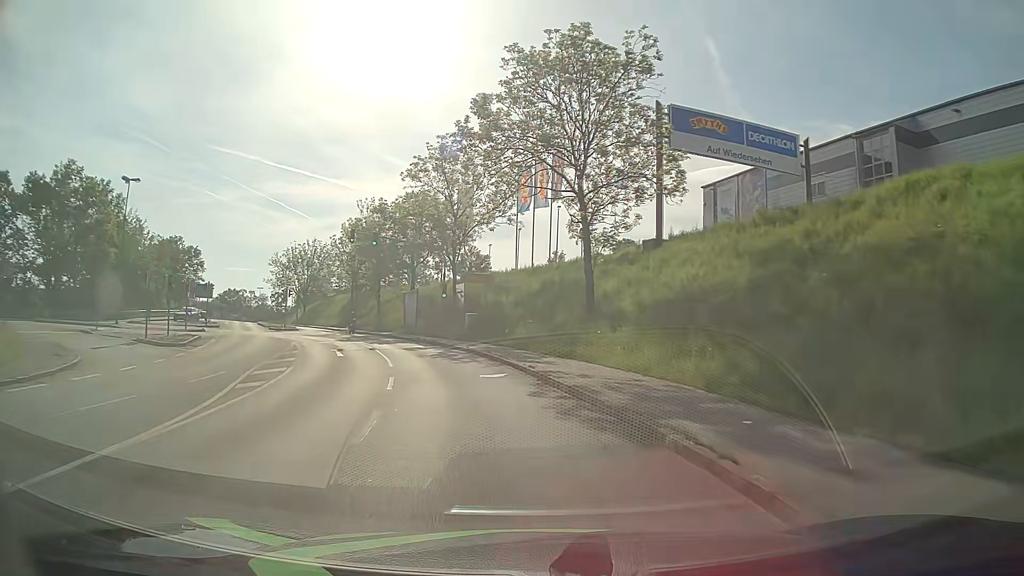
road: tertiary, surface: asphalt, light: Day
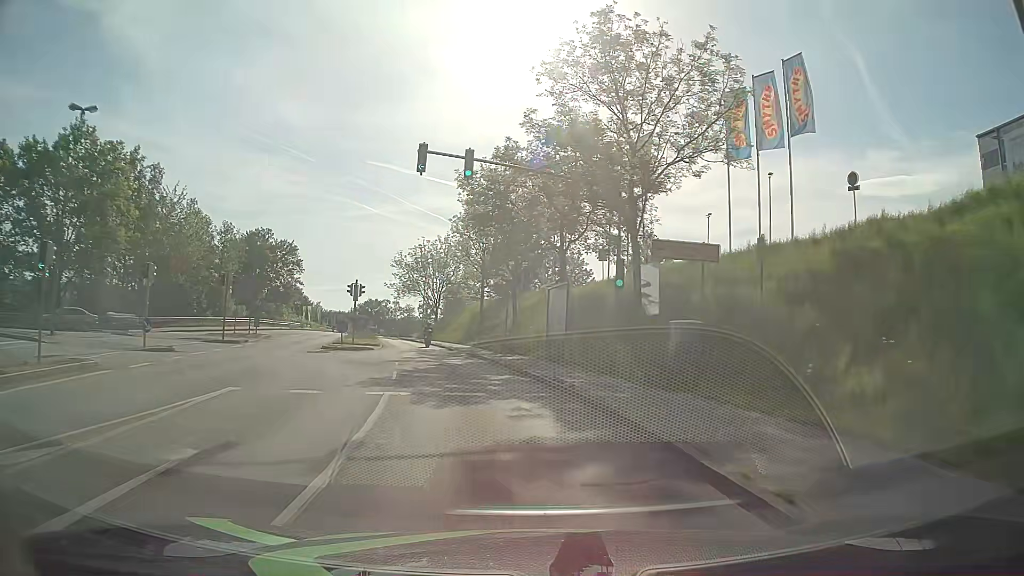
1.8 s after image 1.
(-2.8, +21.9) m; -13°
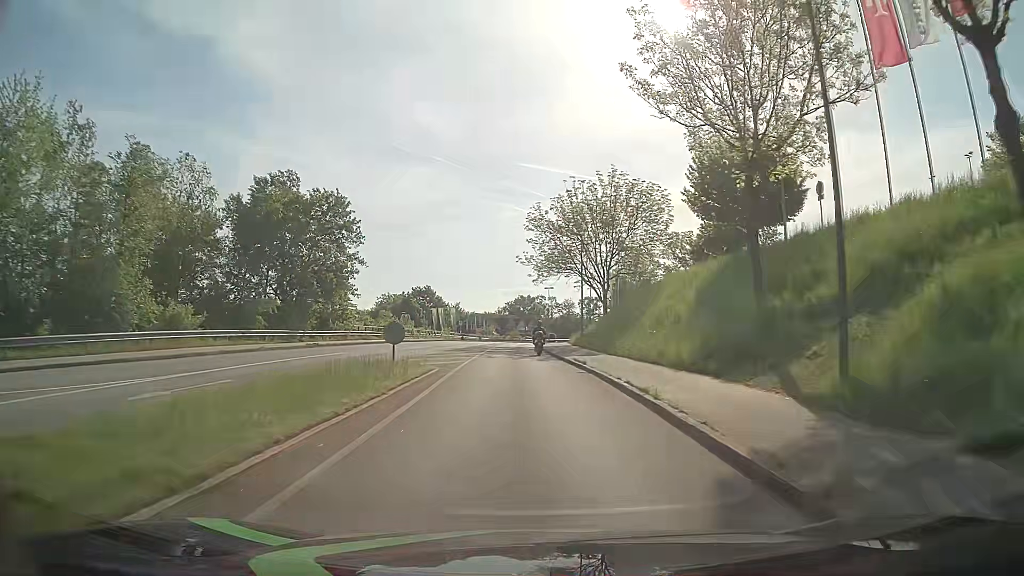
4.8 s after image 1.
(-5.6, +37.0) m; -14°
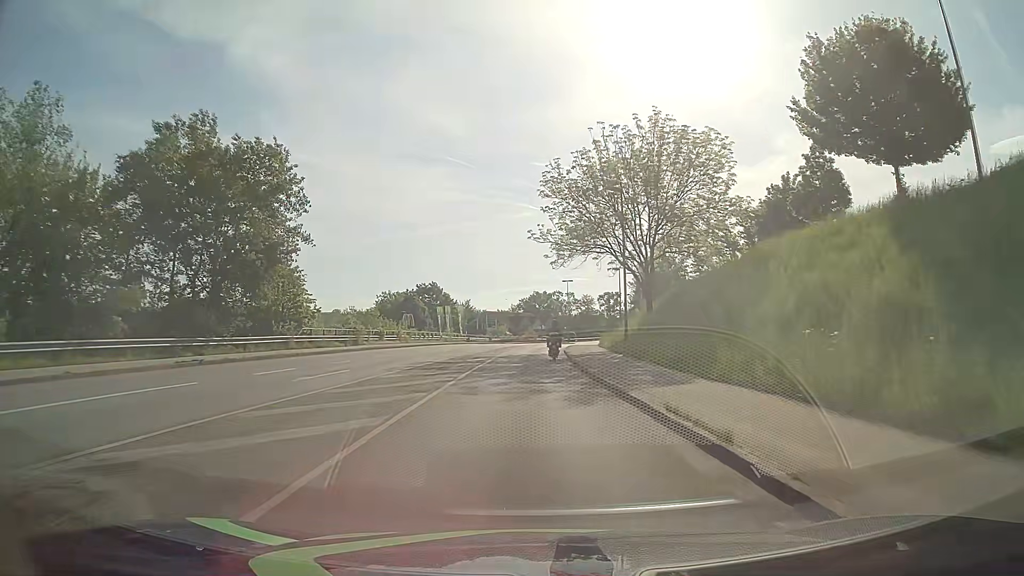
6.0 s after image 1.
(-0.1, +15.1) m; -1°
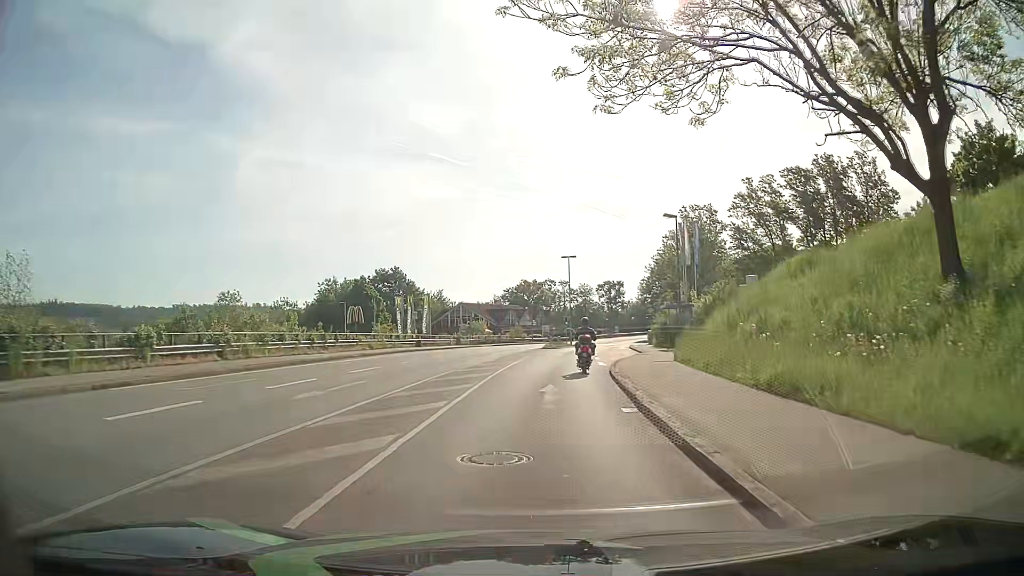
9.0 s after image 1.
(-0.2, +32.3) m; 0°
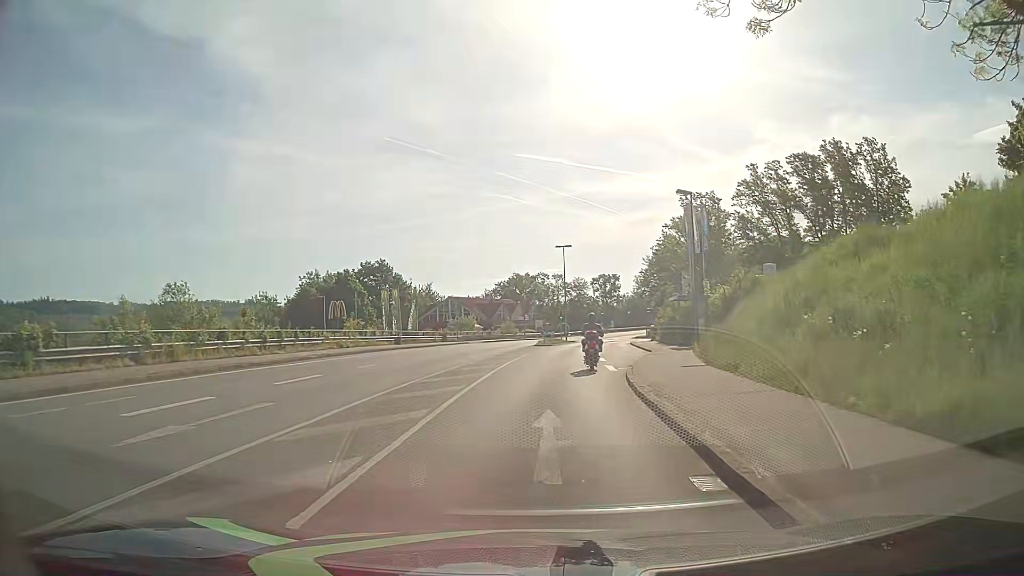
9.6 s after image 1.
(+0.1, +5.7) m; +1°
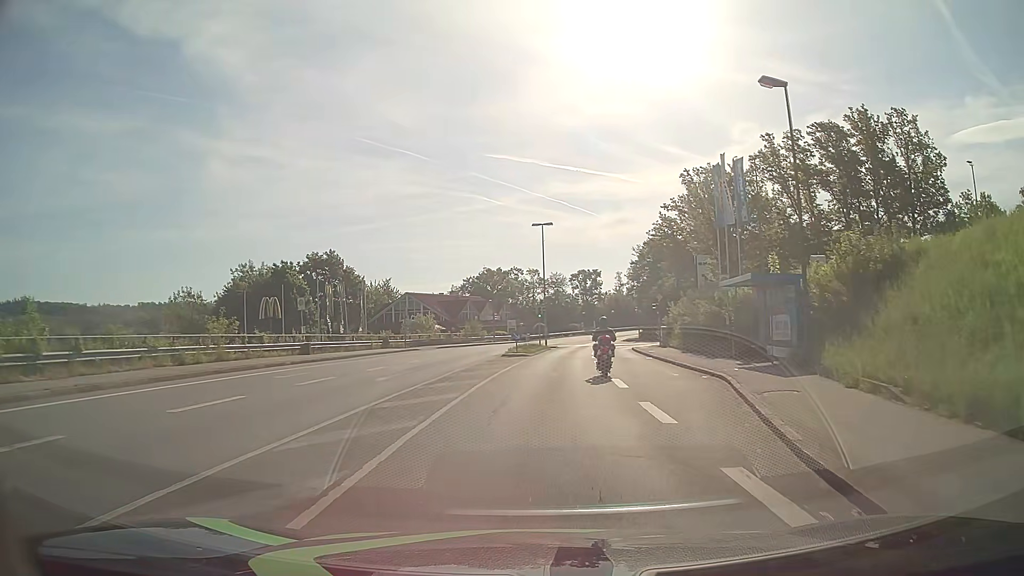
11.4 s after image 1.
(+0.4, +16.4) m; +3°
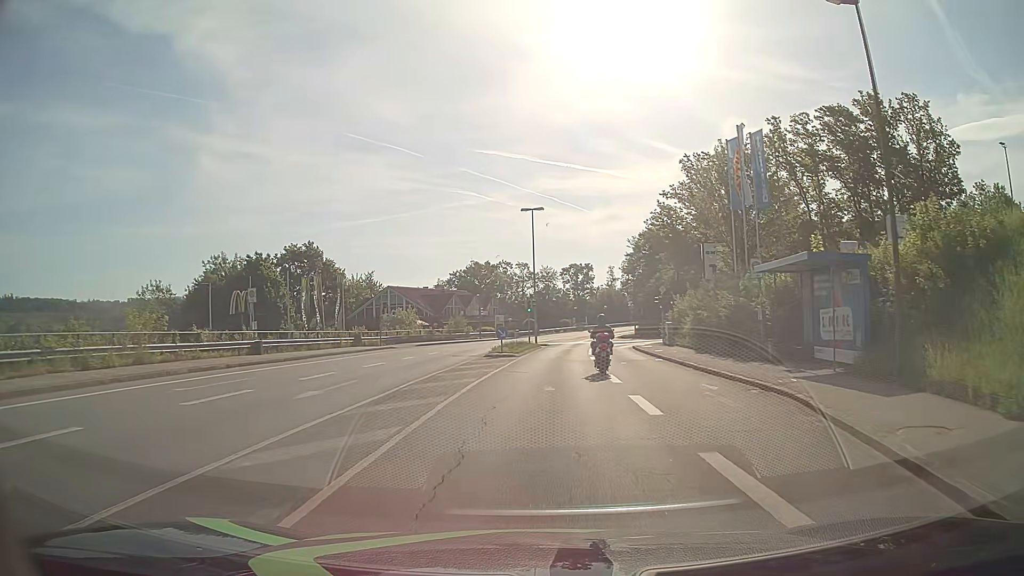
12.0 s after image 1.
(0.0, +5.4) m; 0°
